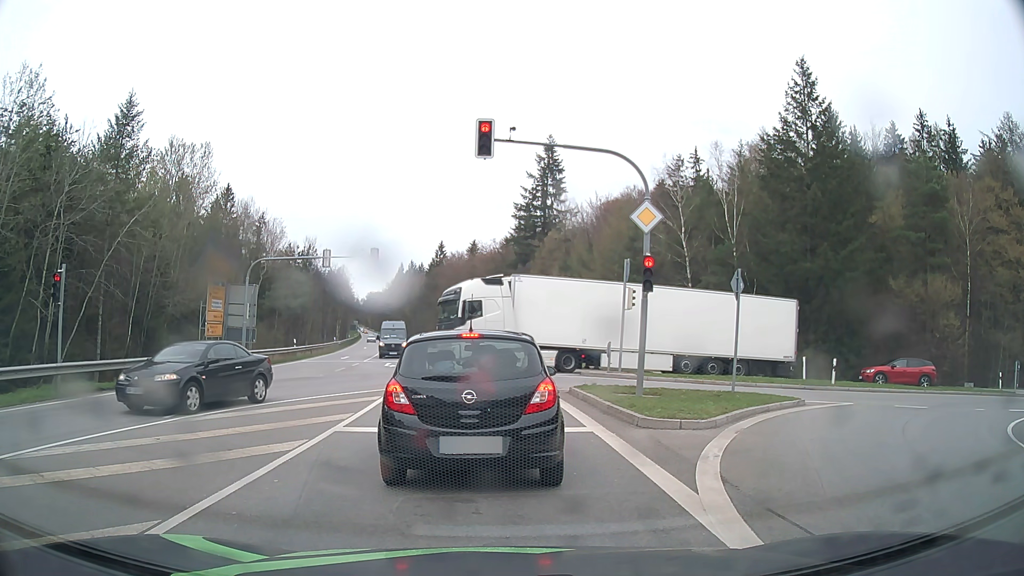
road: secondary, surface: asphalt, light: Day
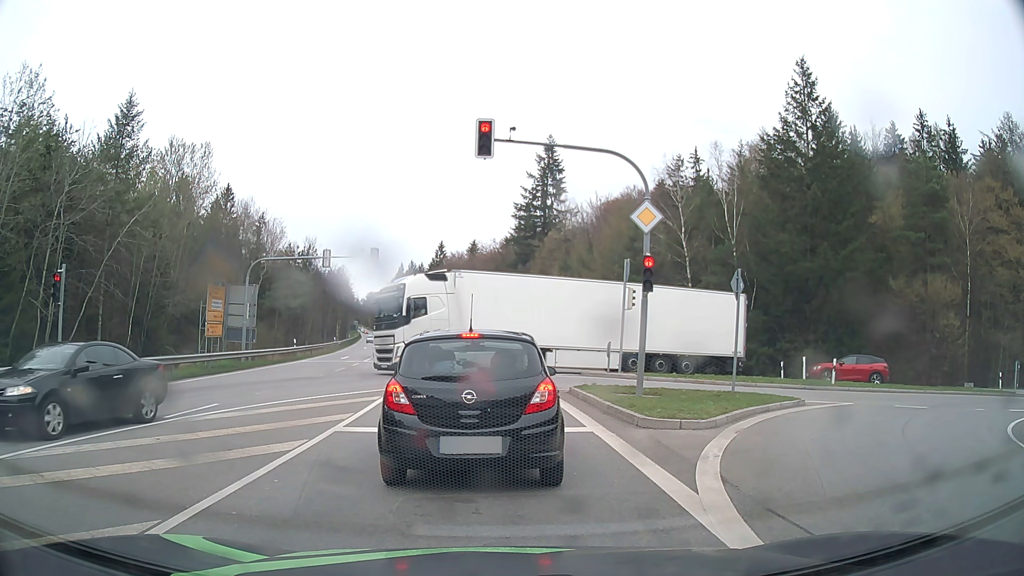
(0.0, 0.0) m; 0°
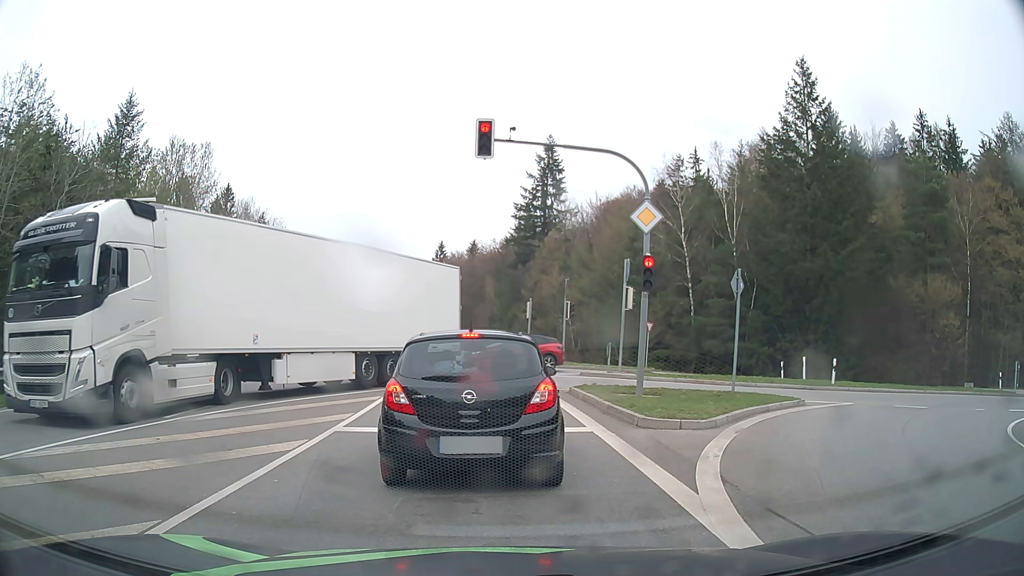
(0.0, 0.0) m; 0°
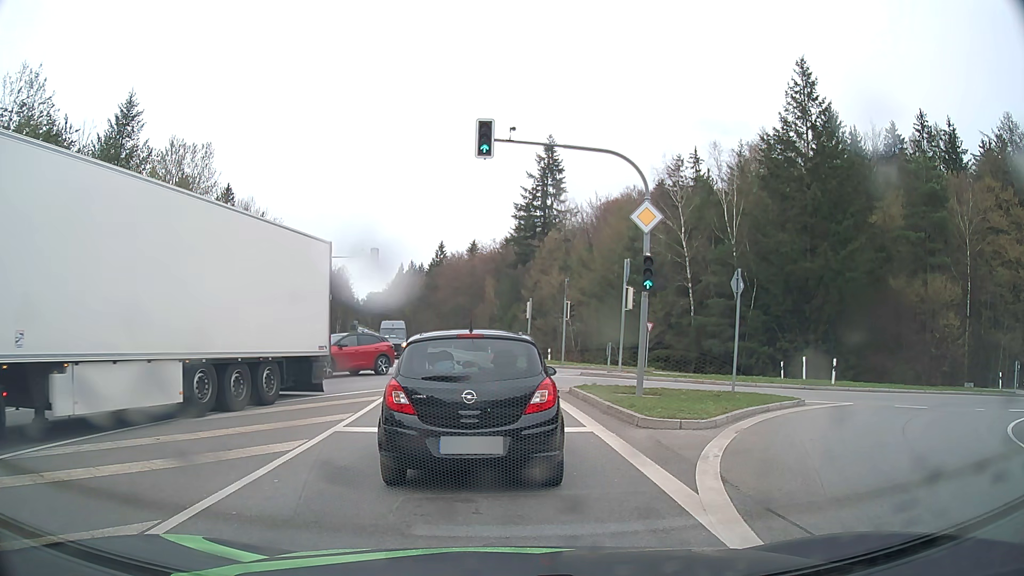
(0.0, 0.0) m; 0°
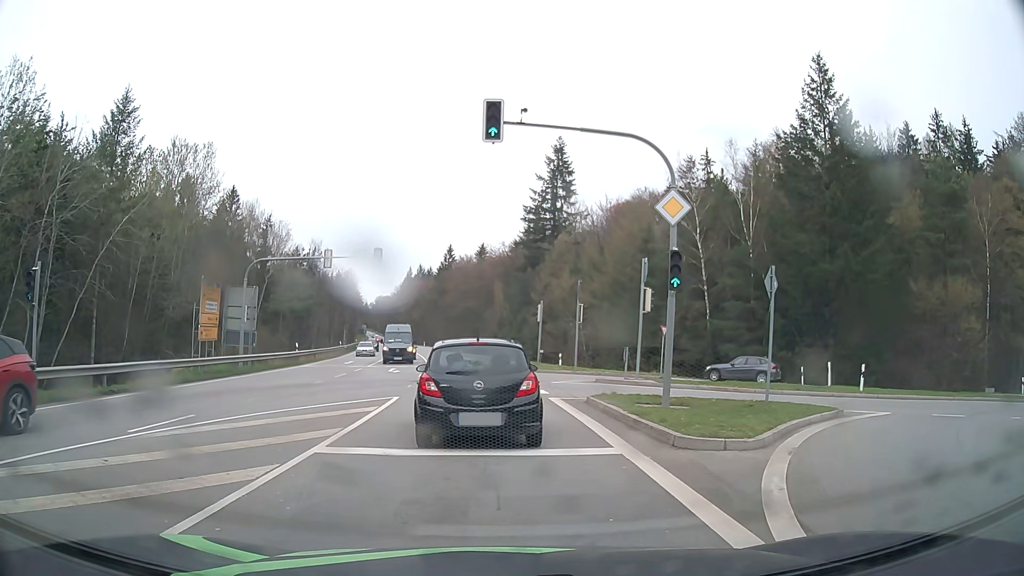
(0.0, +1.8) m; +2°
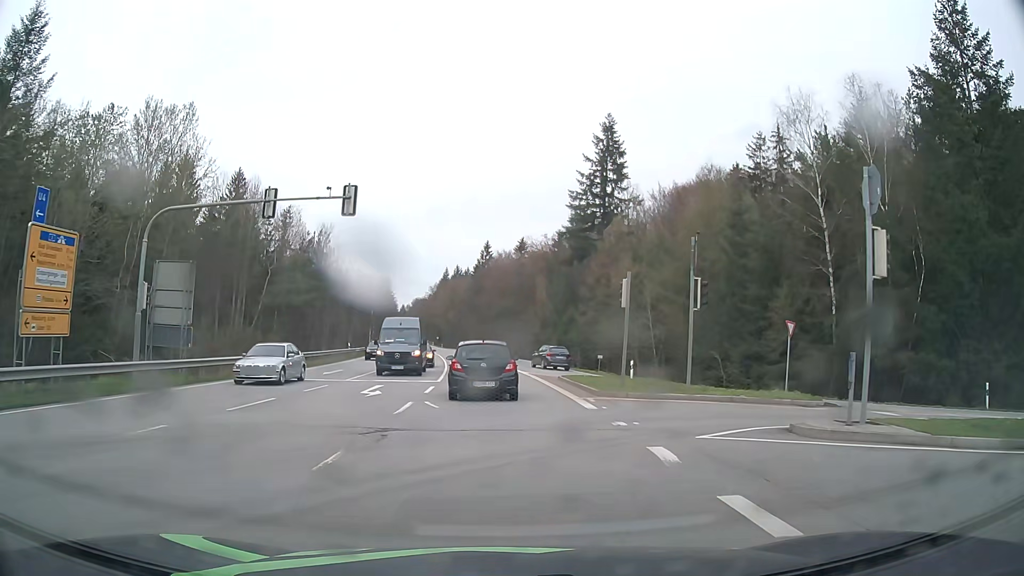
(-0.7, +15.1) m; -4°
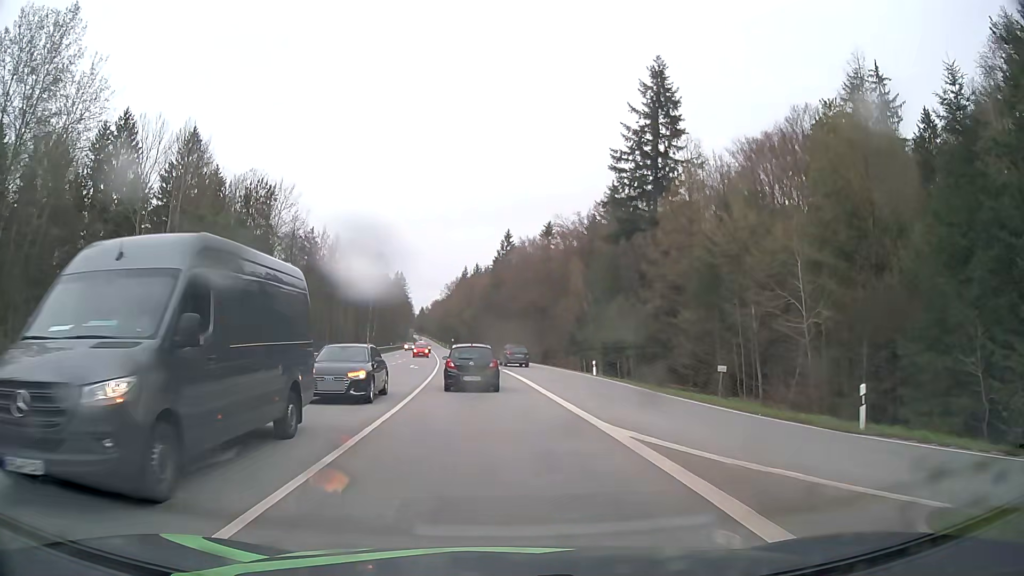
(-0.5, +24.1) m; -2°
